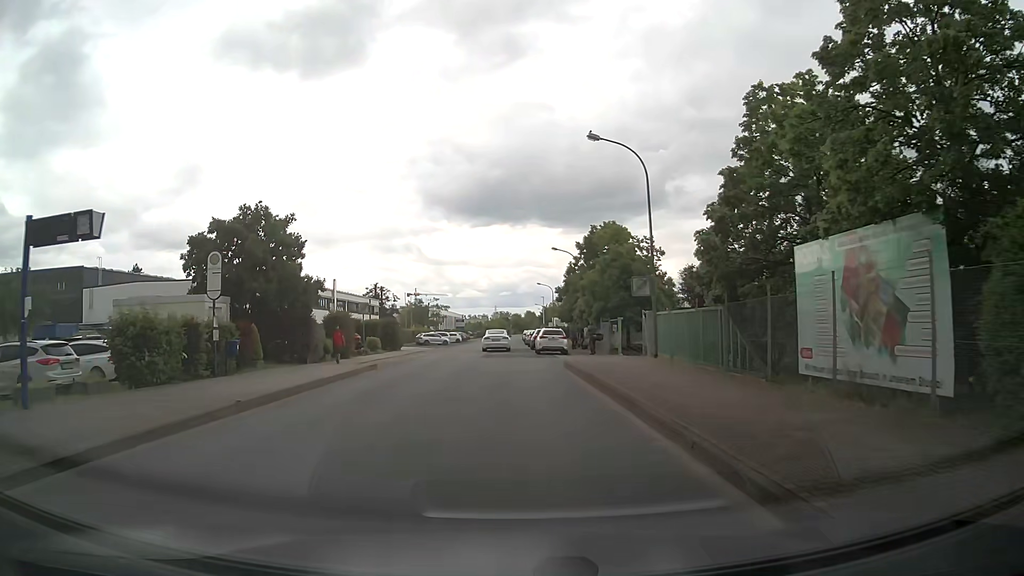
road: unclassified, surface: asphalt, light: Day
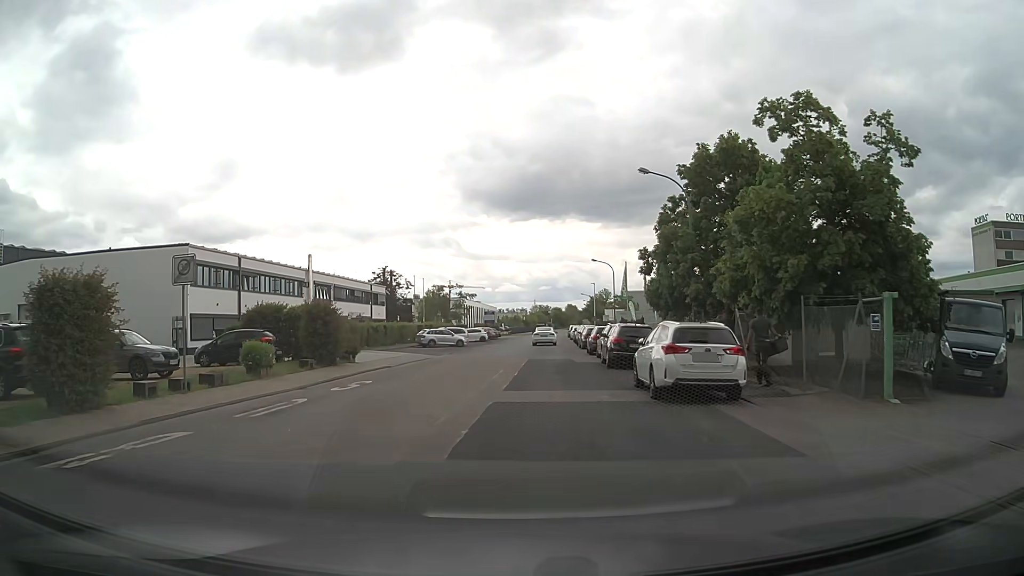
(-0.7, +25.5) m; -4°
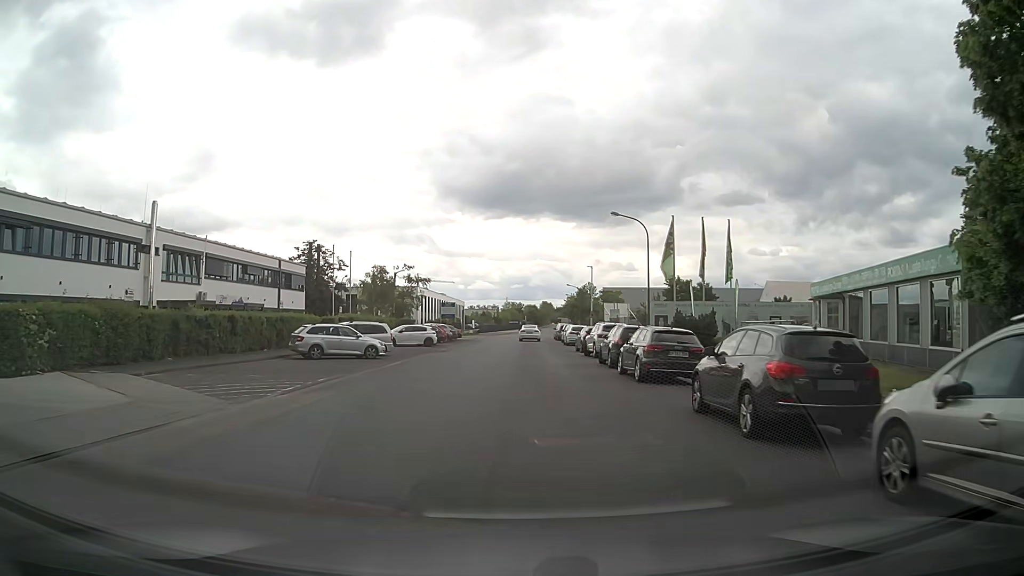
(+0.4, +26.5) m; +2°
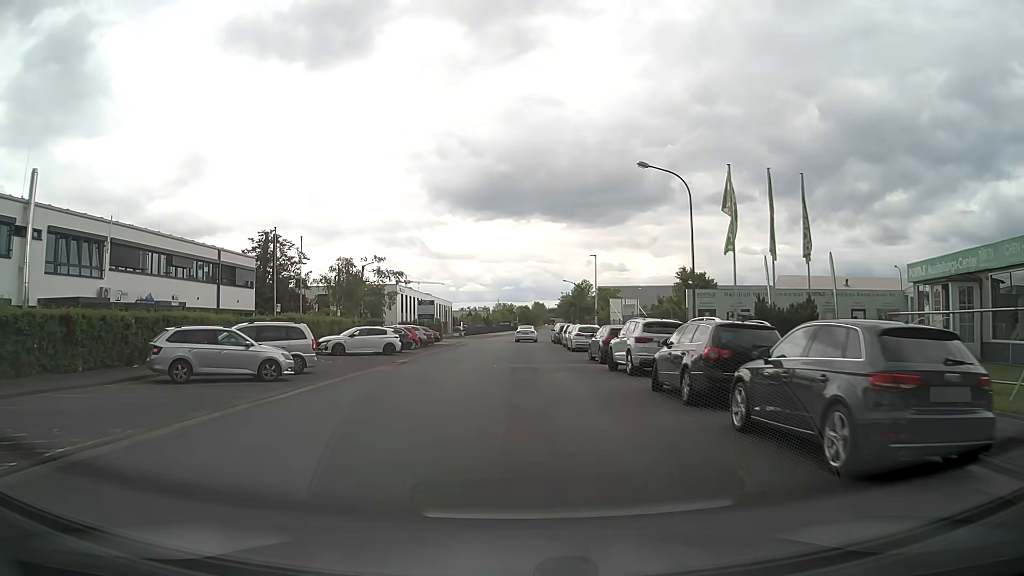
(+0.2, +11.5) m; +1°
(0, +10) (0, +20) (0, +30) (0, +40) (0, +50) (+1, +60) (+1, +70) (+2, +80) (+3, +90) (+3, +100) m
